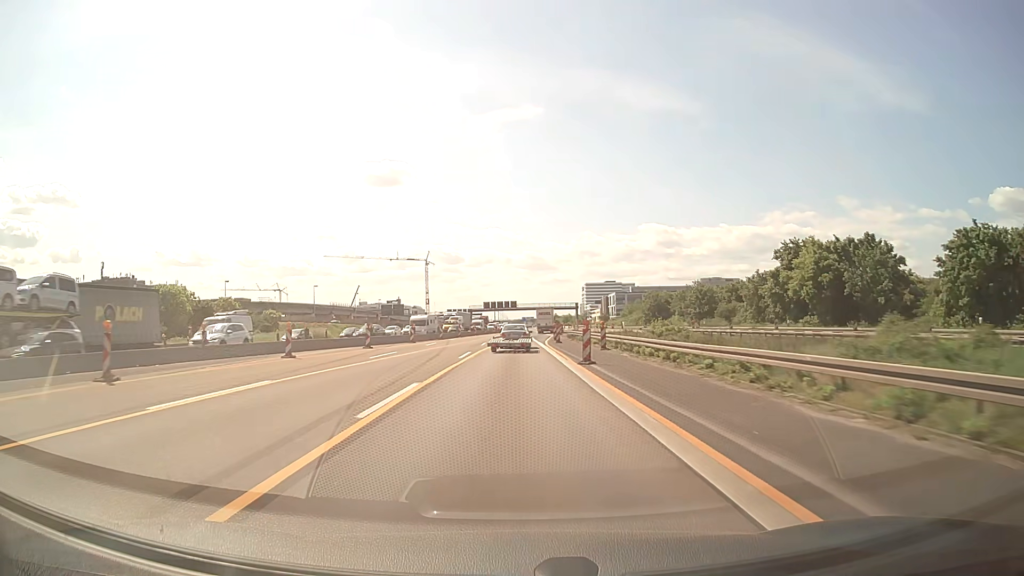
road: motorway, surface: asphalt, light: Day
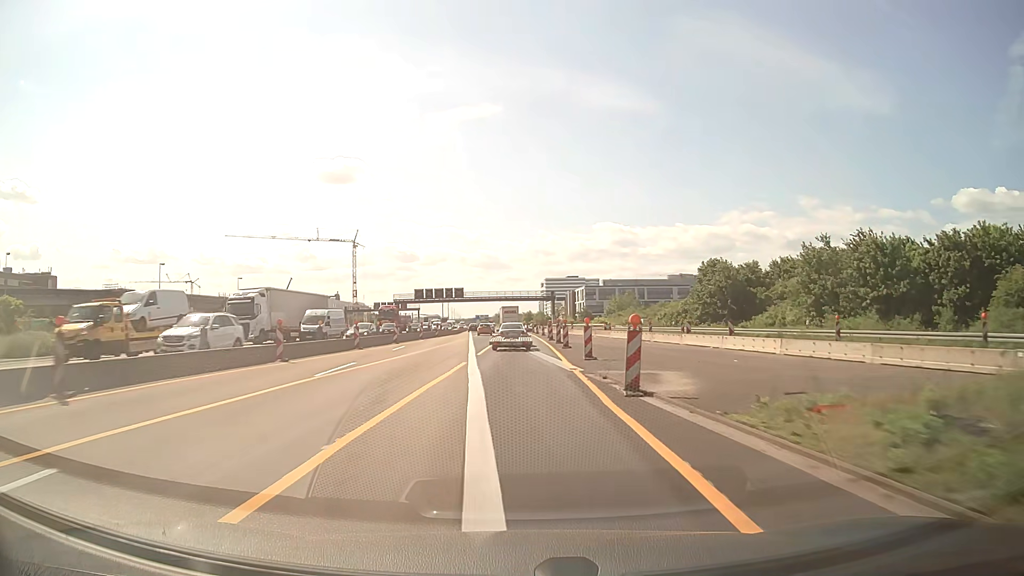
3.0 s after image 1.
(+1.2, +64.0) m; +4°
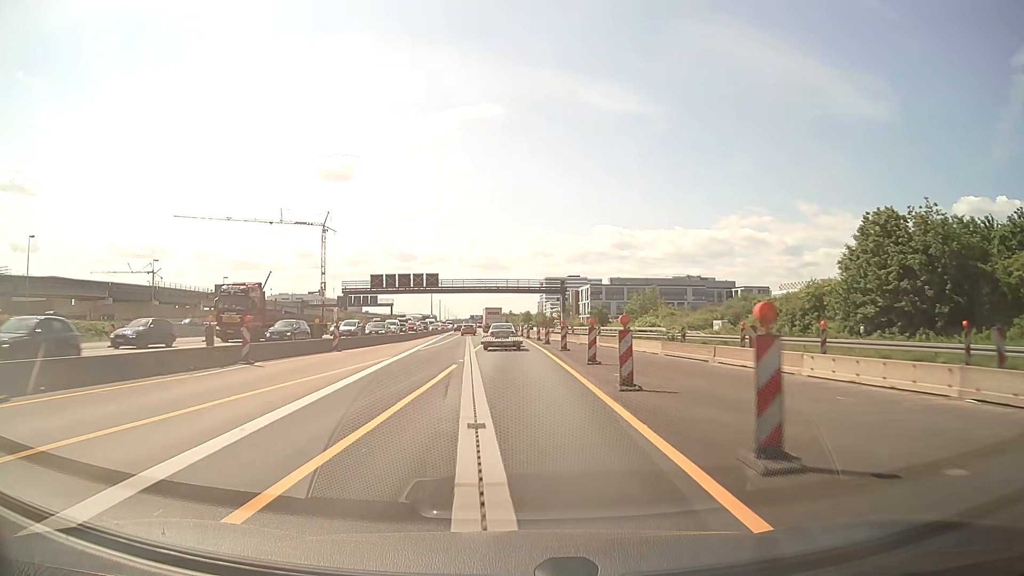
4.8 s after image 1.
(+0.3, +37.3) m; 0°
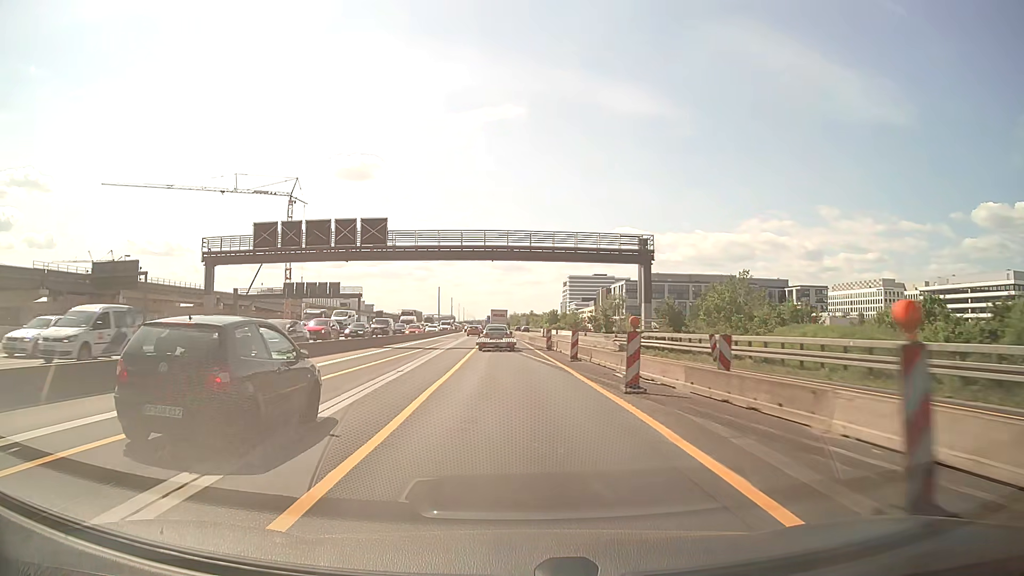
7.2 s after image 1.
(-0.9, +49.4) m; -2°
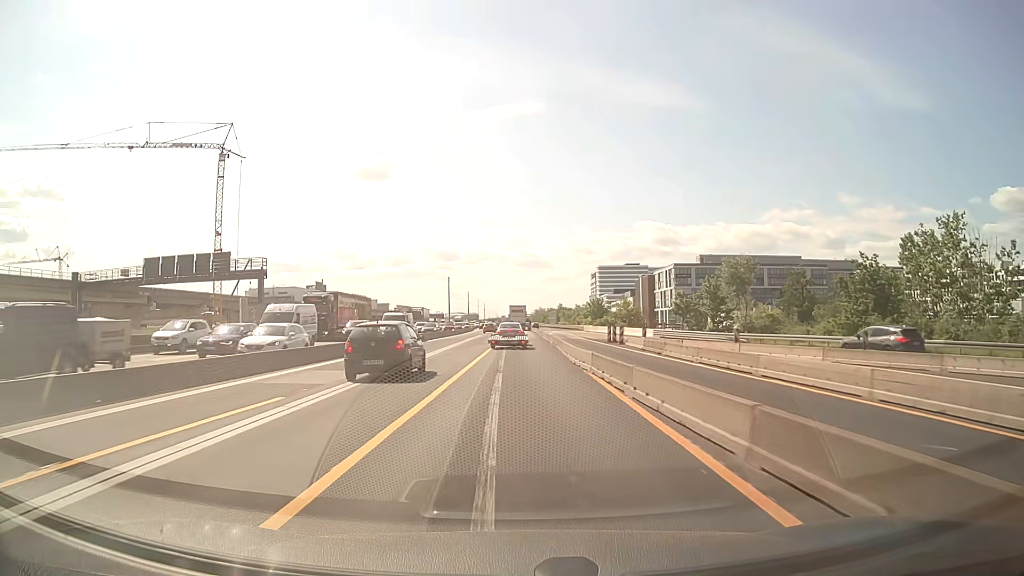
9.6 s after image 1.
(-1.0, +49.7) m; -2°
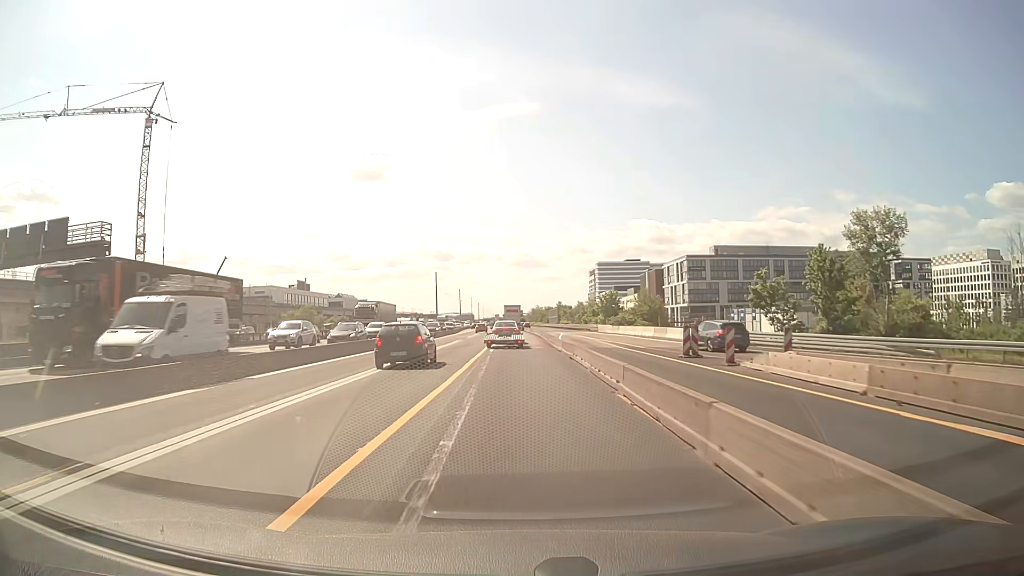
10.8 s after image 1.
(+0.1, +23.8) m; 0°
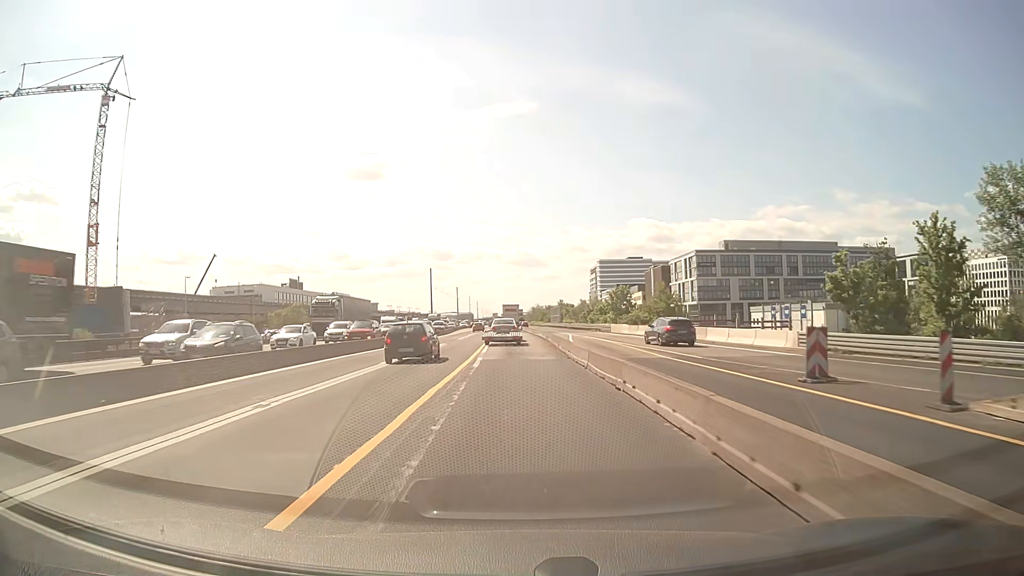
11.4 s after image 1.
(0.0, +11.6) m; 0°
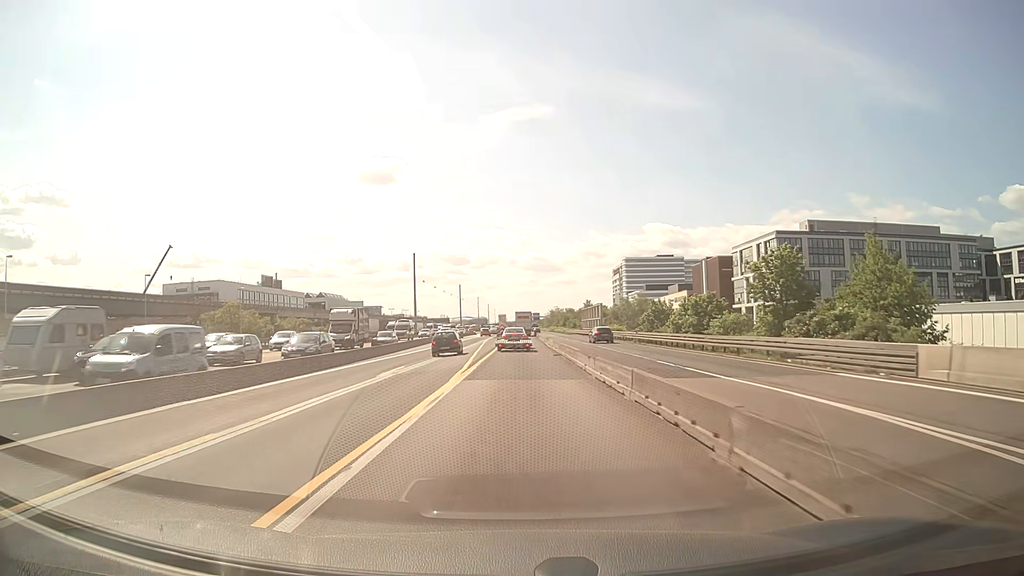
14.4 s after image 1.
(-0.5, +54.5) m; -1°
(0, +10) (0, +20) (0, +30) (0, +40) (0, +50) (0, +60) (+1, +70) (+1, +80) (+1, +90) (+1, +100) m
